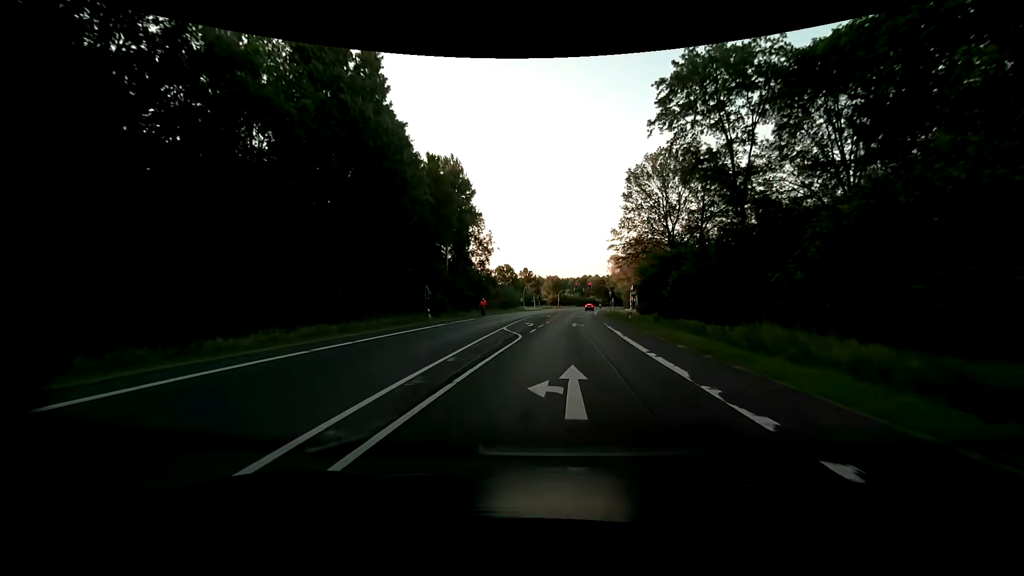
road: primary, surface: asphalt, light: Day
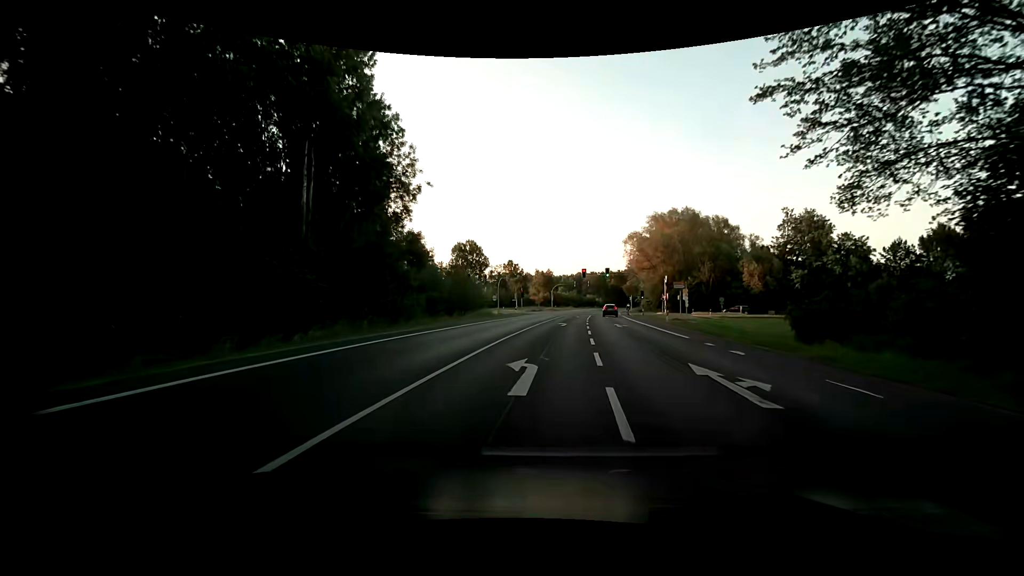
(+0.9, +48.3) m; +1°
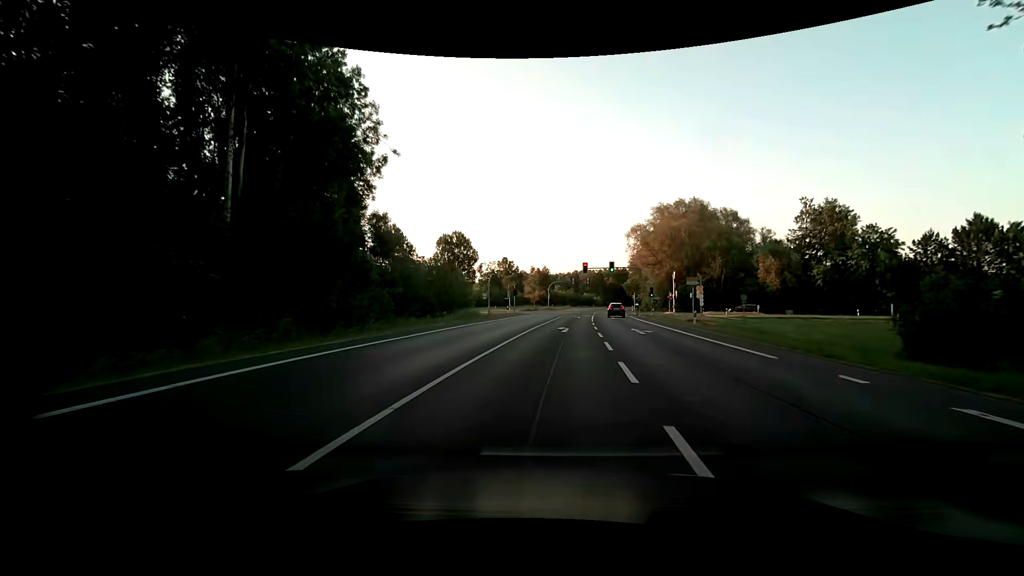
(0.0, +8.4) m; +1°
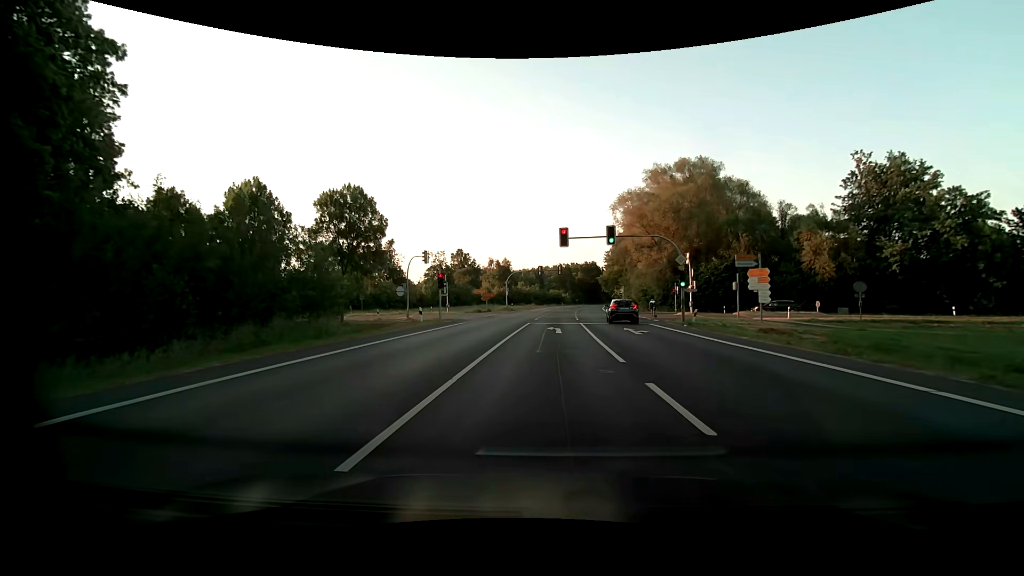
(+0.8, +26.8) m; +4°
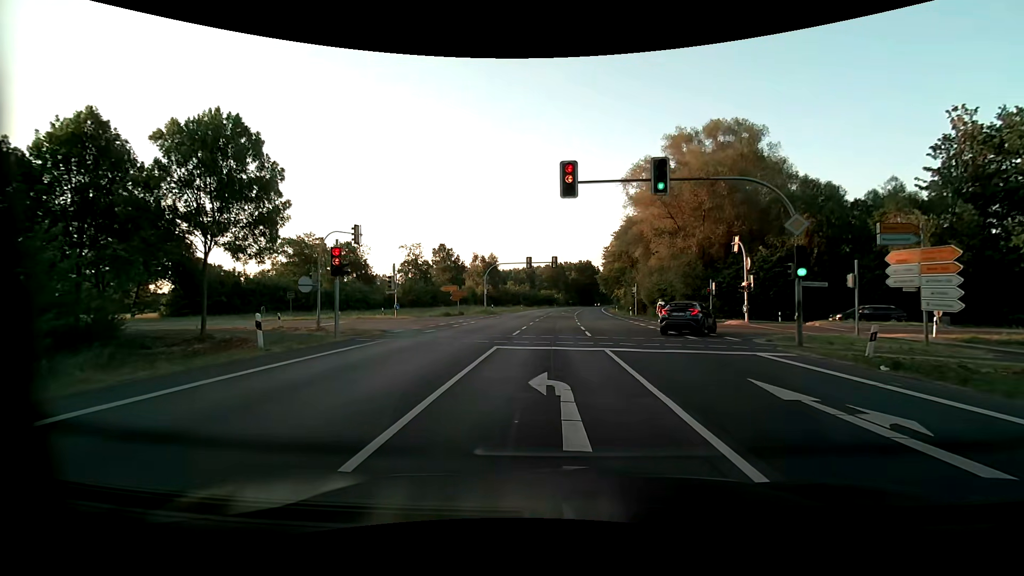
(+0.1, +16.2) m; 0°
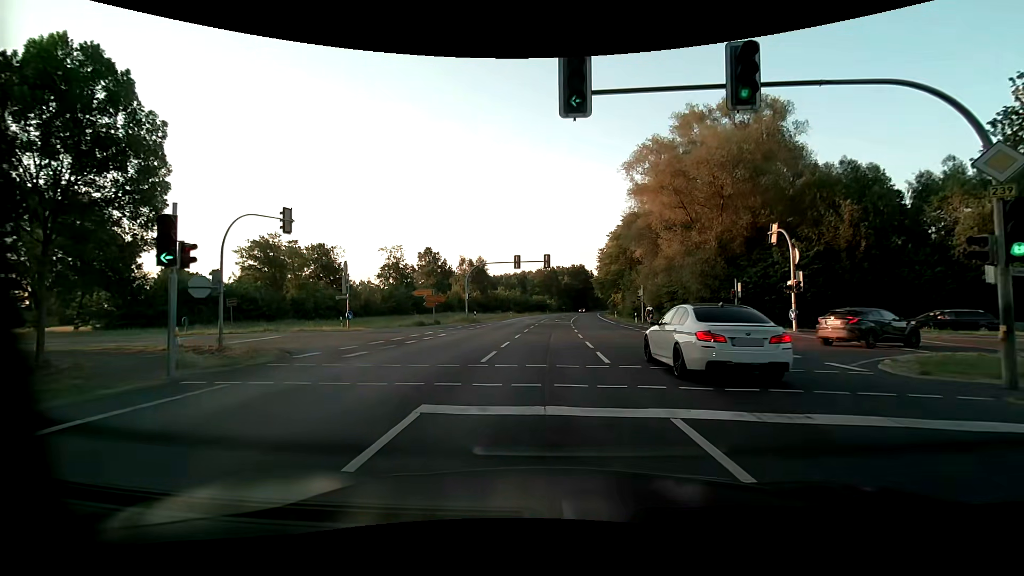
(+0.1, +8.2) m; +1°
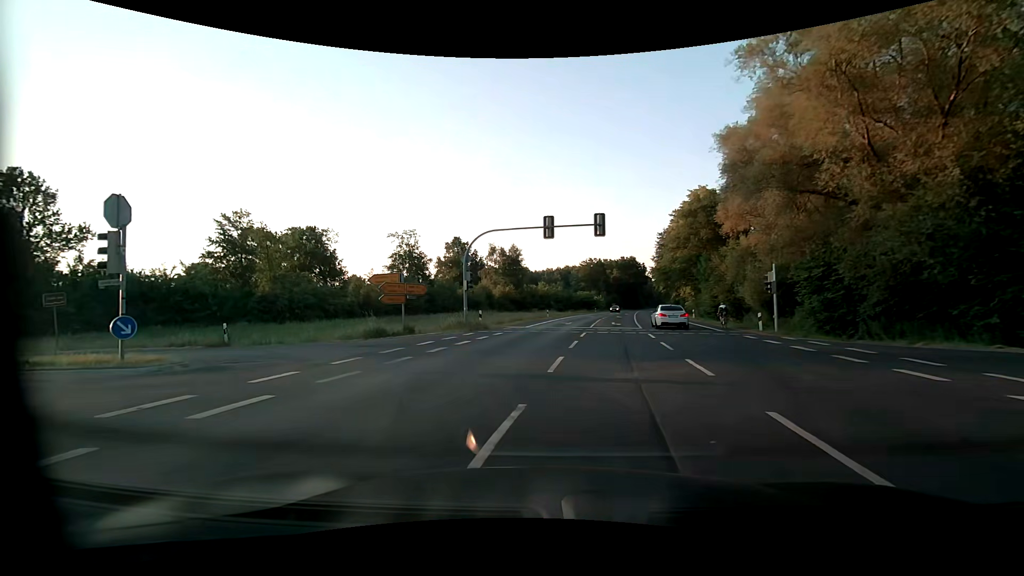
(-0.3, +20.4) m; -5°
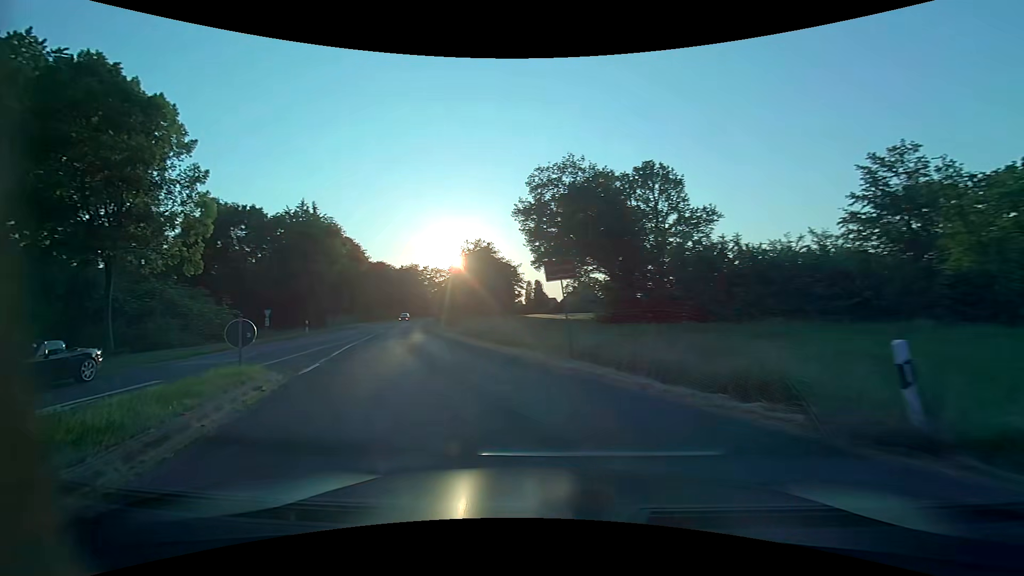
(-9.4, +17.5) m; -66°
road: secondary
